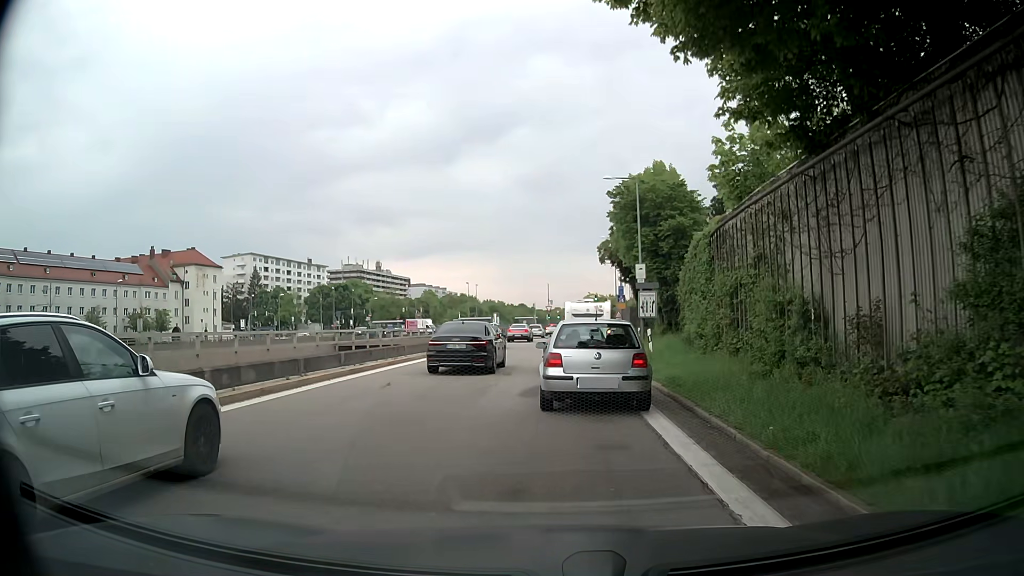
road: motorway_link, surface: asphalt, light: Day
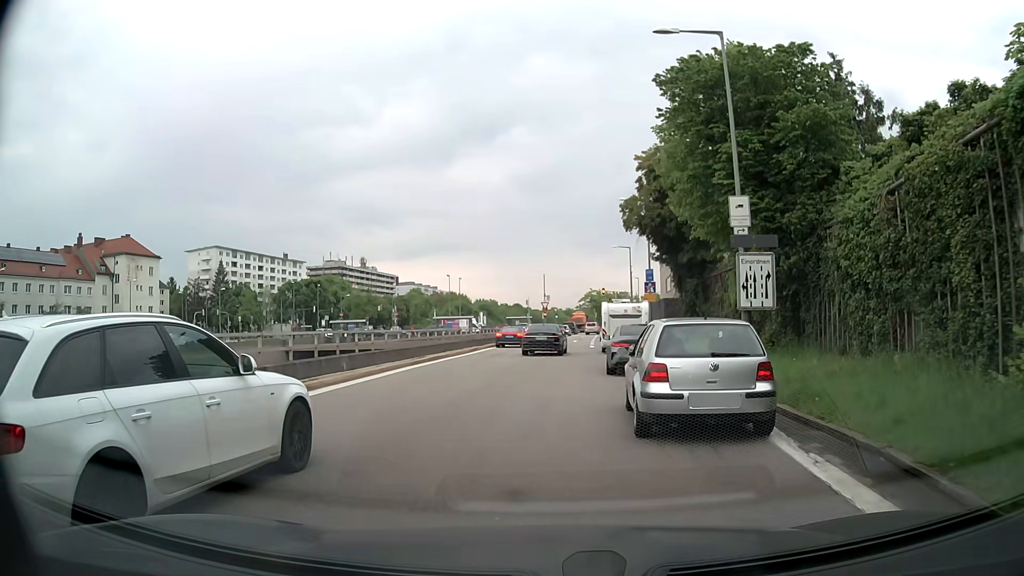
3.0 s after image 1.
(+0.3, +22.7) m; +1°
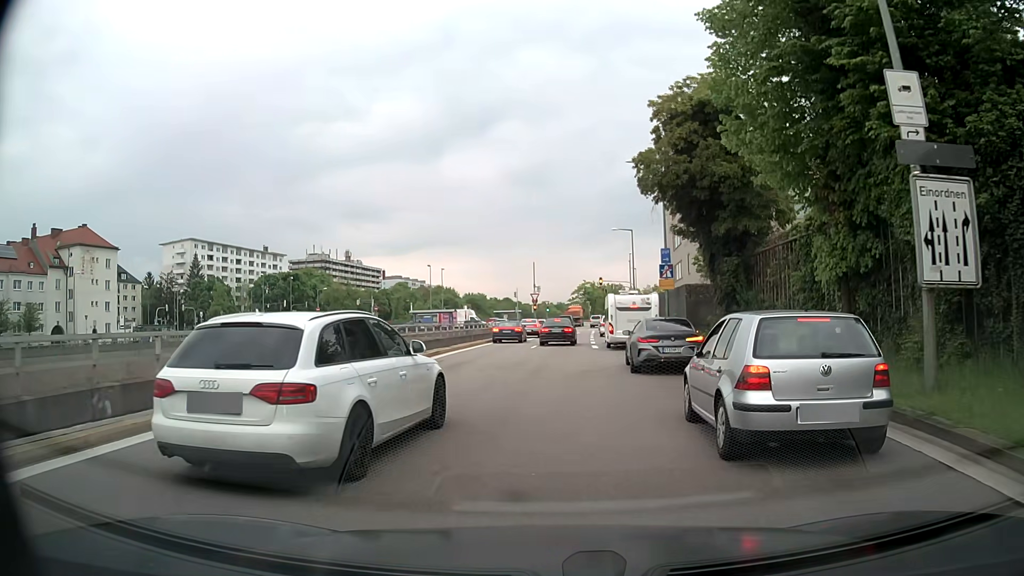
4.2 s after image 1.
(0.0, +10.5) m; 0°
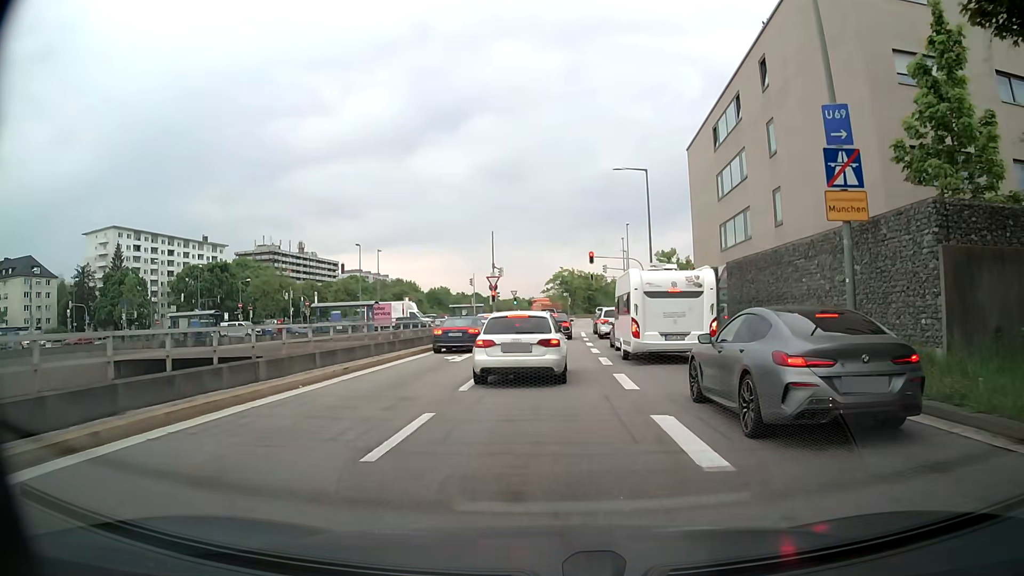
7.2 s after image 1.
(+0.5, +27.1) m; +2°
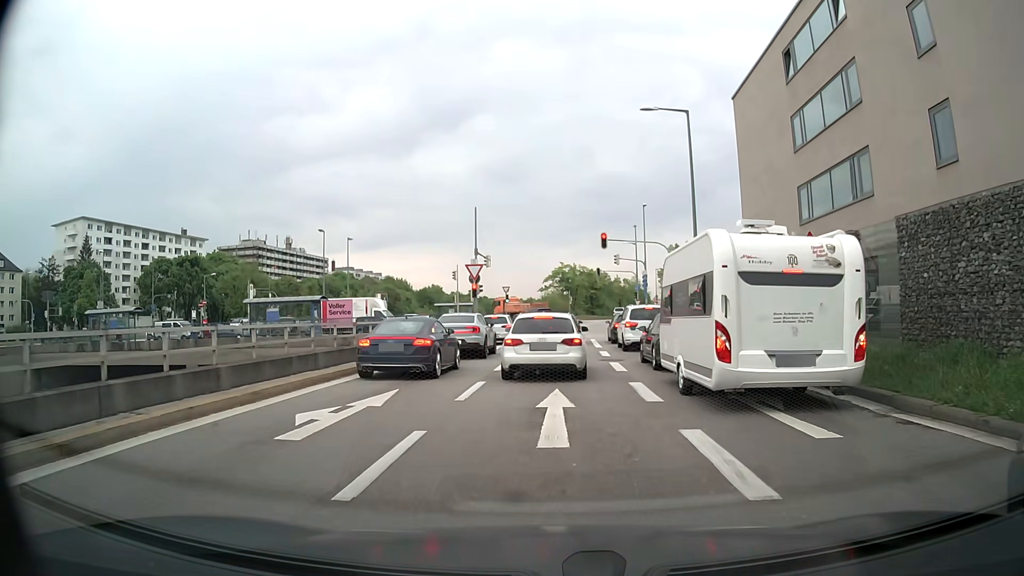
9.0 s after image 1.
(-0.1, +13.1) m; 0°
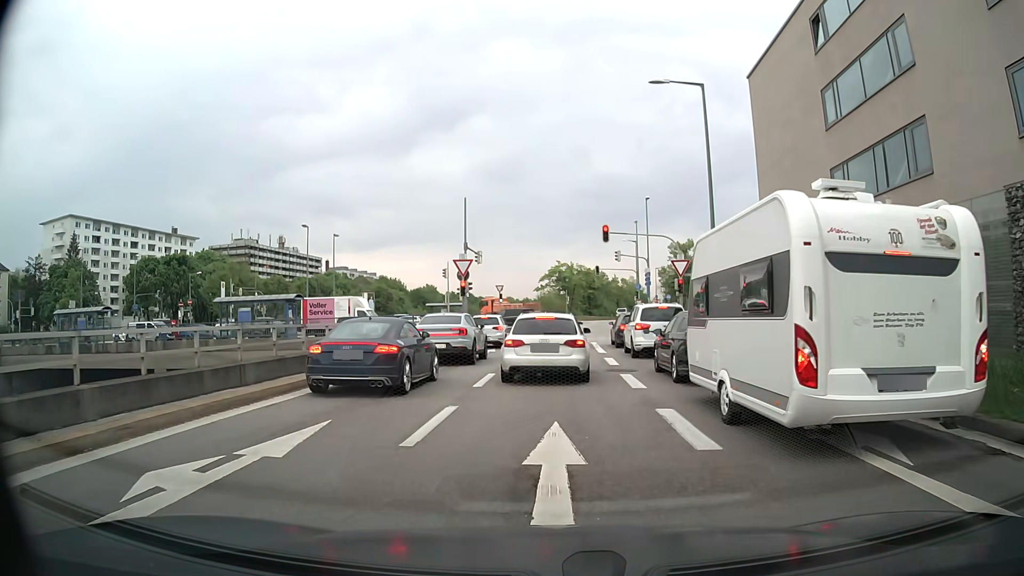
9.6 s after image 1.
(0.0, +3.8) m; 0°
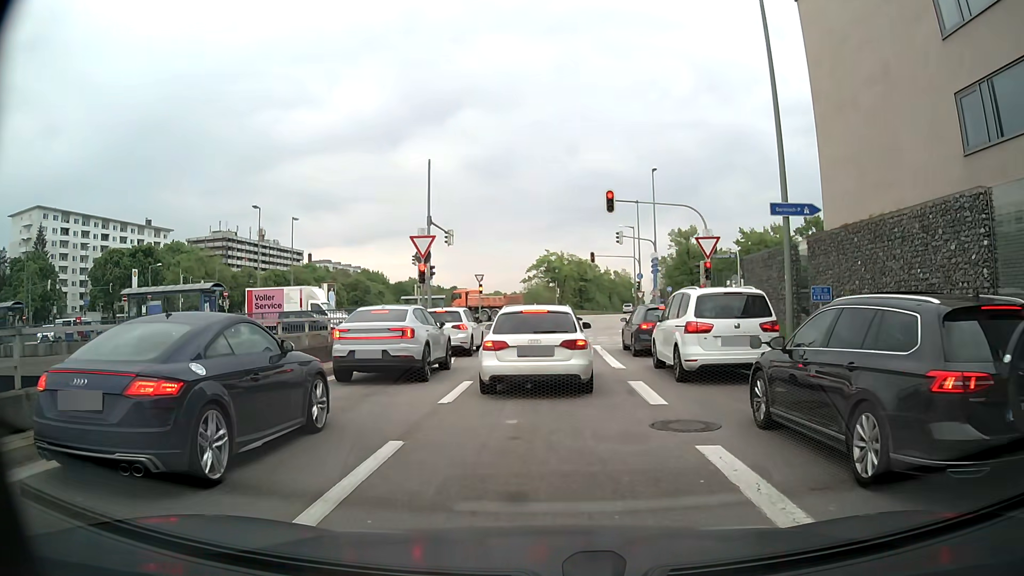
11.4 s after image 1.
(0.0, +8.9) m; +1°
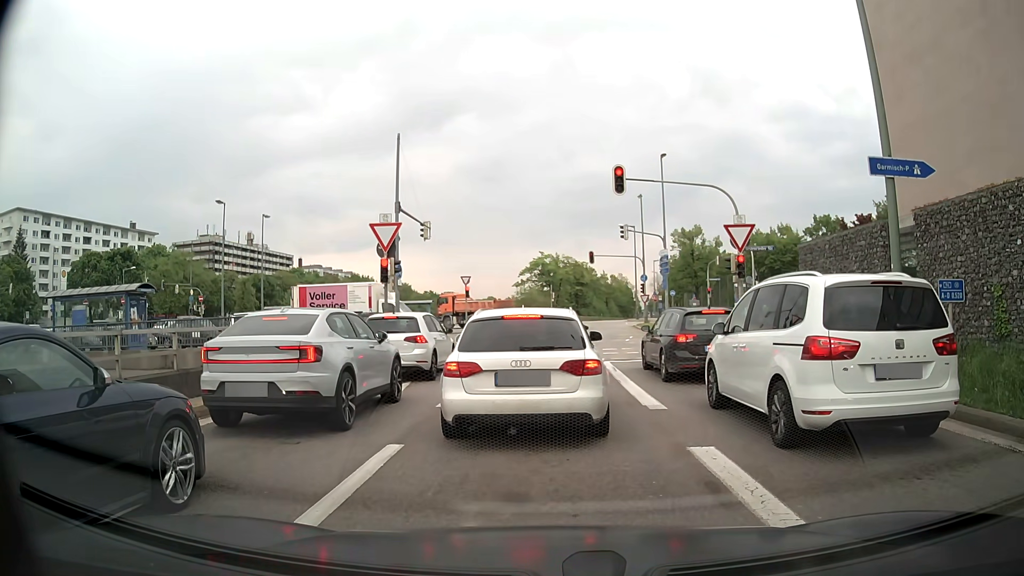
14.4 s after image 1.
(+0.1, +5.7) m; 0°
